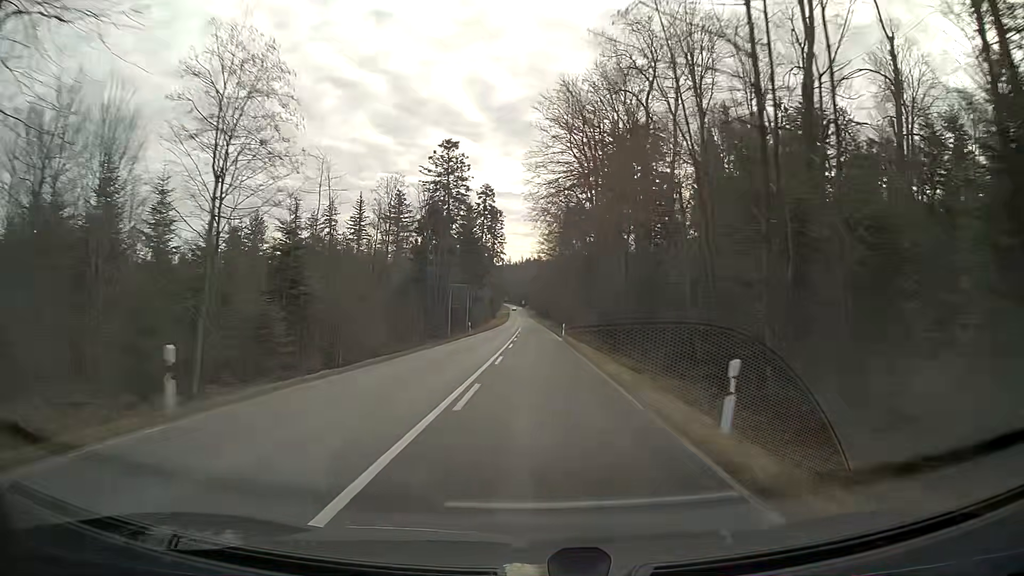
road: secondary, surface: asphalt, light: Day
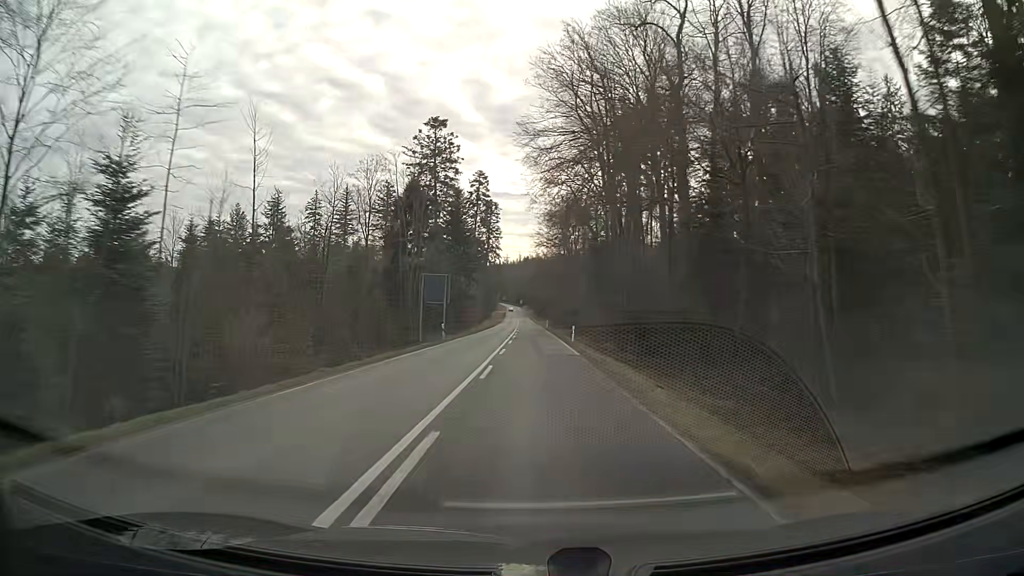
(0.0, +16.1) m; 0°
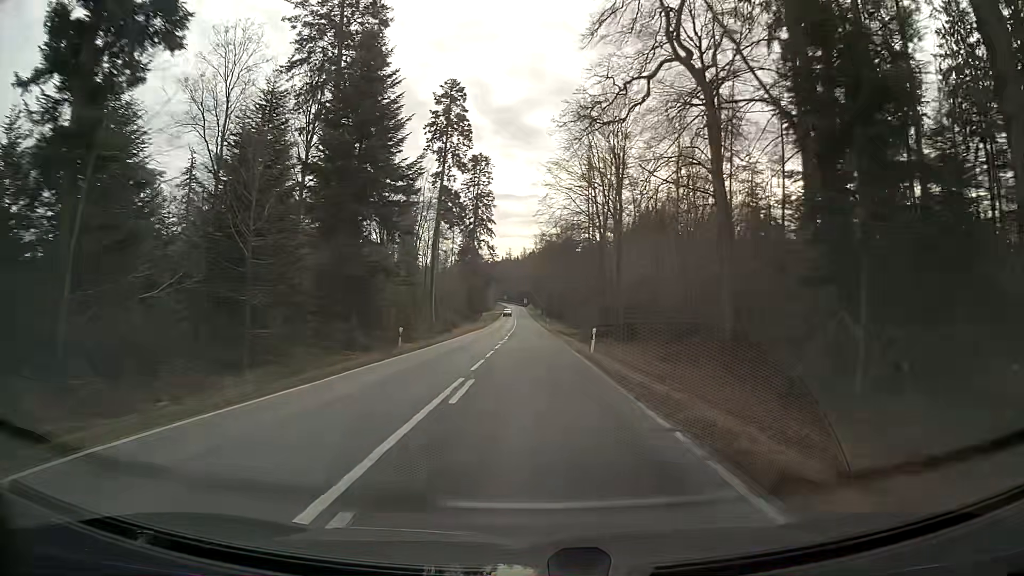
(0.0, +64.4) m; 0°
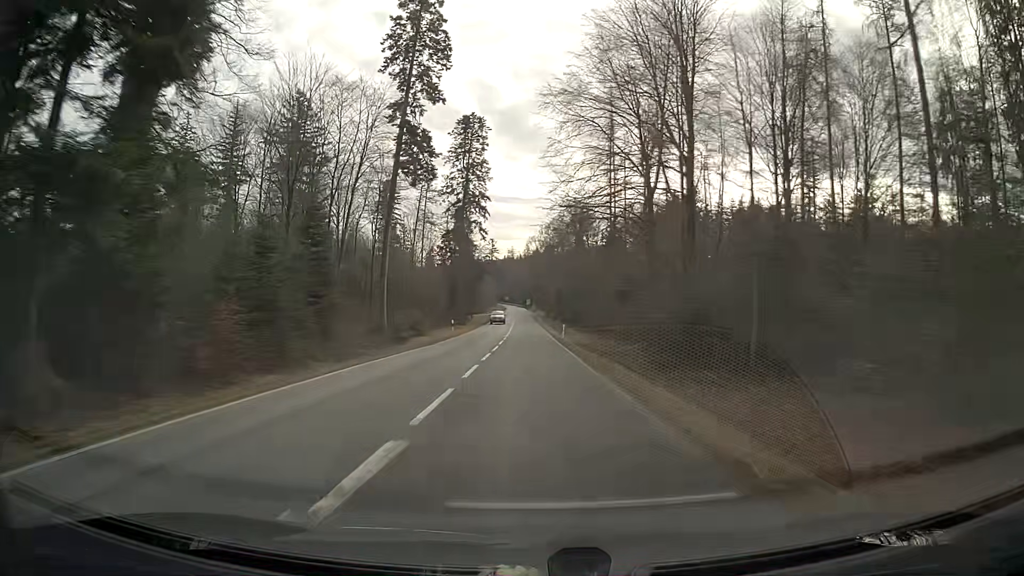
(-0.3, +32.3) m; -1°
